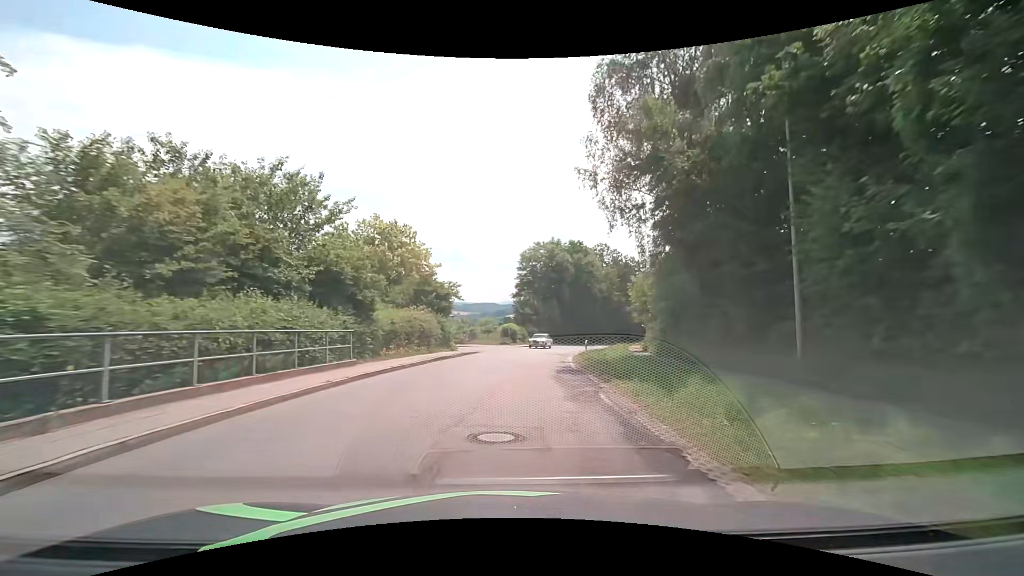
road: secondary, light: Day
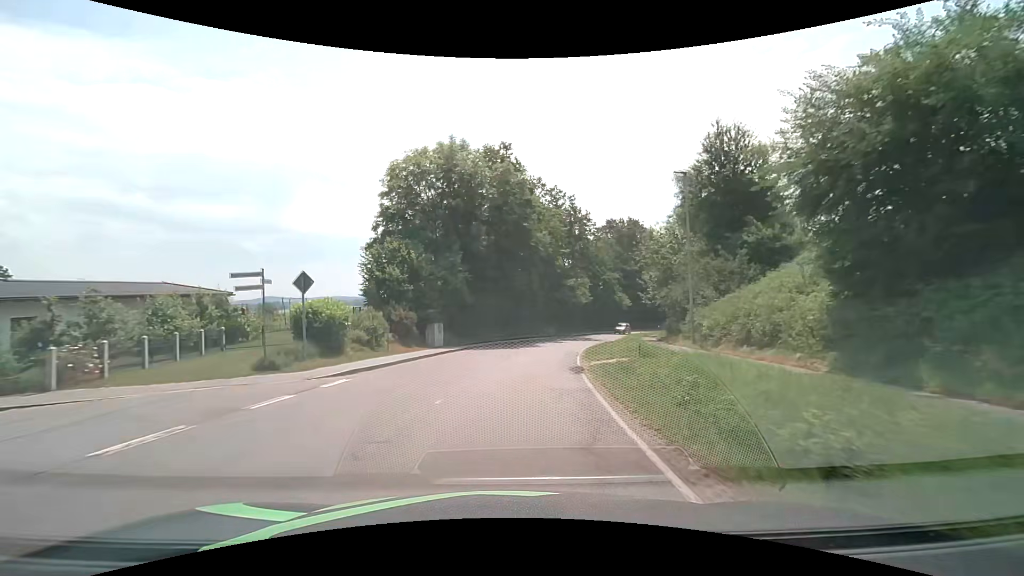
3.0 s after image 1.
(+3.5, +38.2) m; +11°
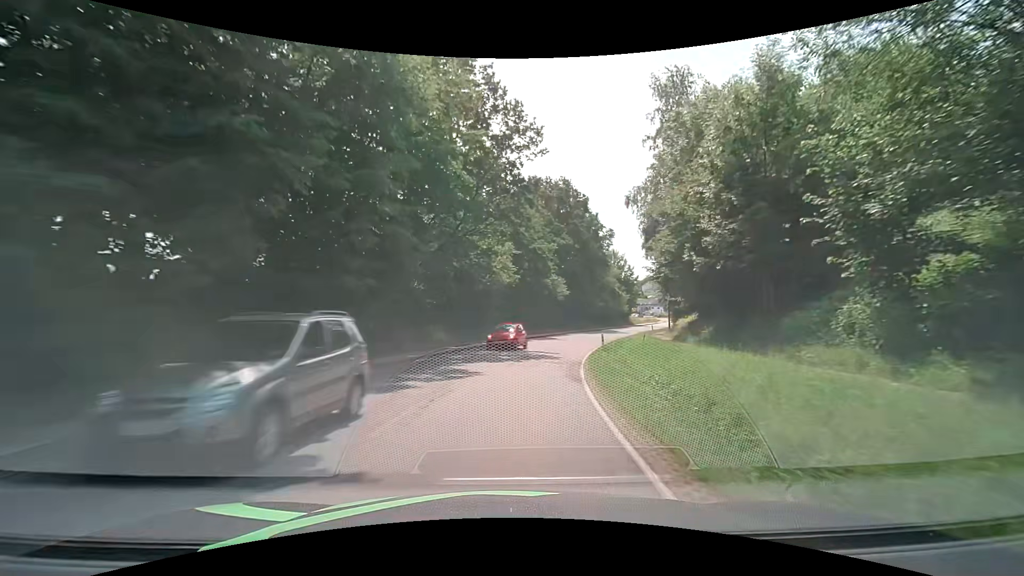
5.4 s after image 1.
(+3.0, +30.3) m; +11°
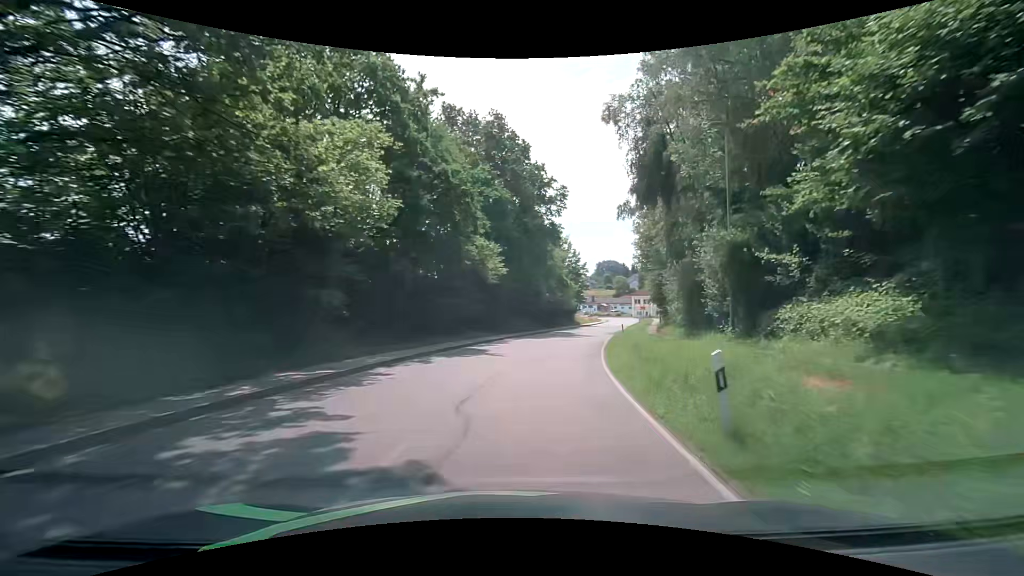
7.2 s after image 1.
(+1.6, +22.7) m; +8°
(0, +10) (+2, +20) (+4, +30) (+6, +39) (+9, +49) (+12, +59) (+15, +68) (+18, +78) (+21, +87) (+24, +97) m
